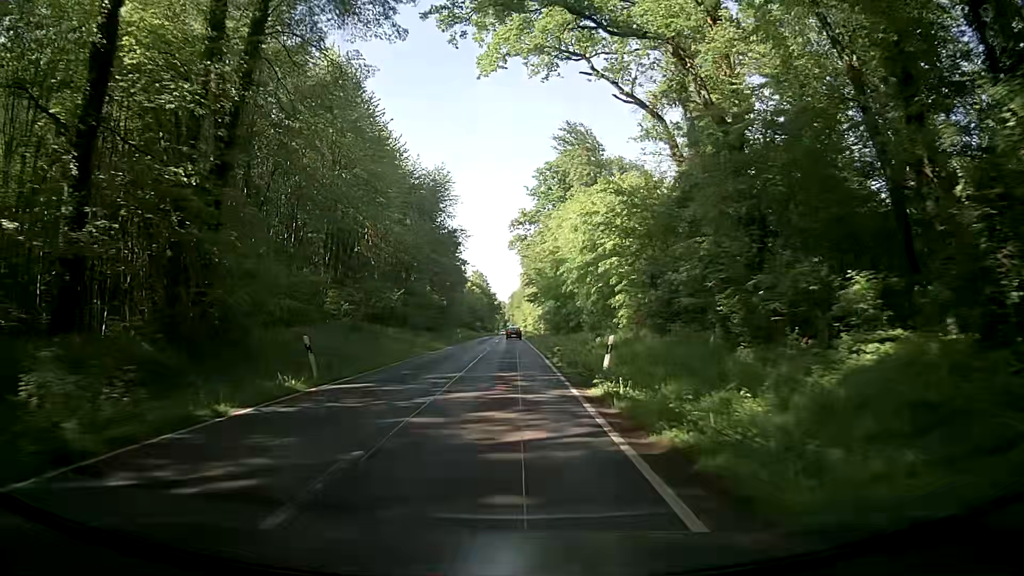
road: secondary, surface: asphalt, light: Day
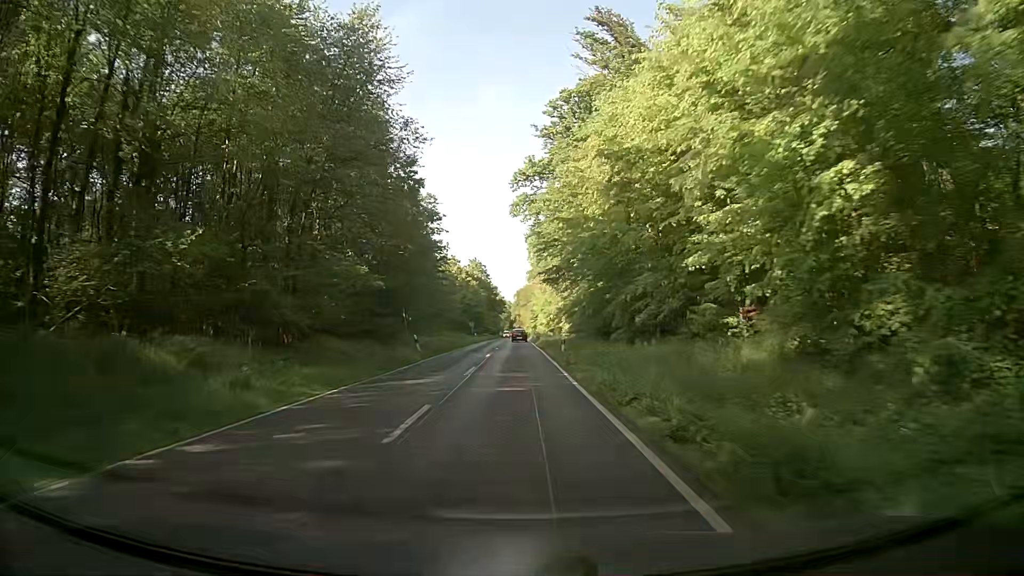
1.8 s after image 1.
(-0.3, +32.3) m; -1°
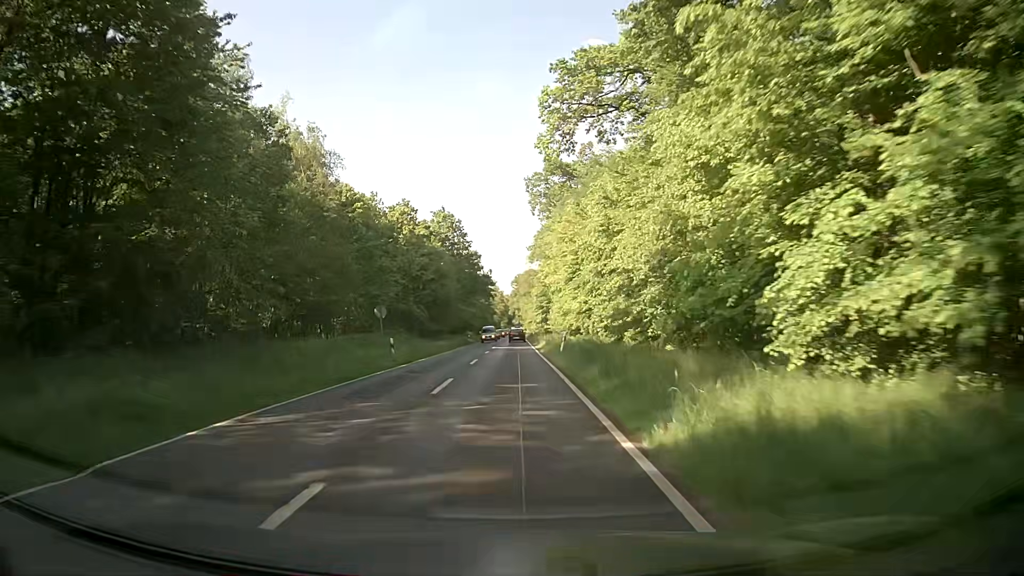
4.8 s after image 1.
(+0.5, +55.6) m; 0°
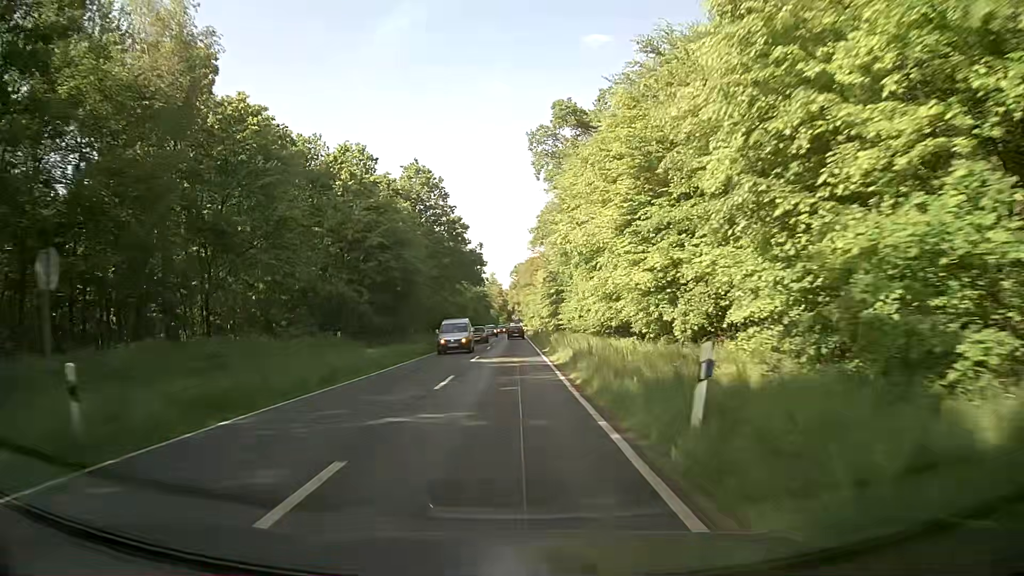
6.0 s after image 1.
(+0.1, +22.6) m; +1°
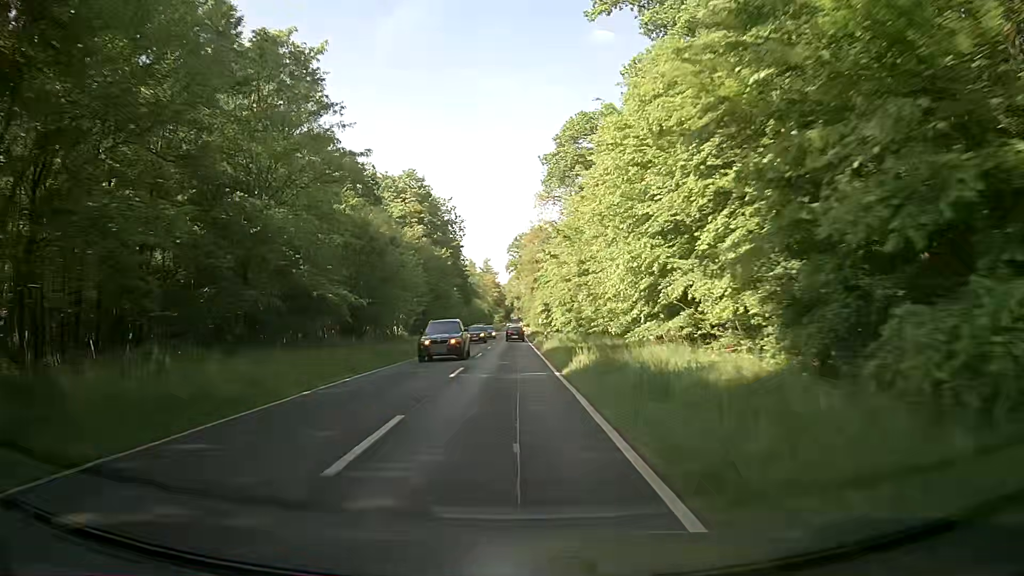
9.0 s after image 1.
(-0.6, +56.9) m; -1°
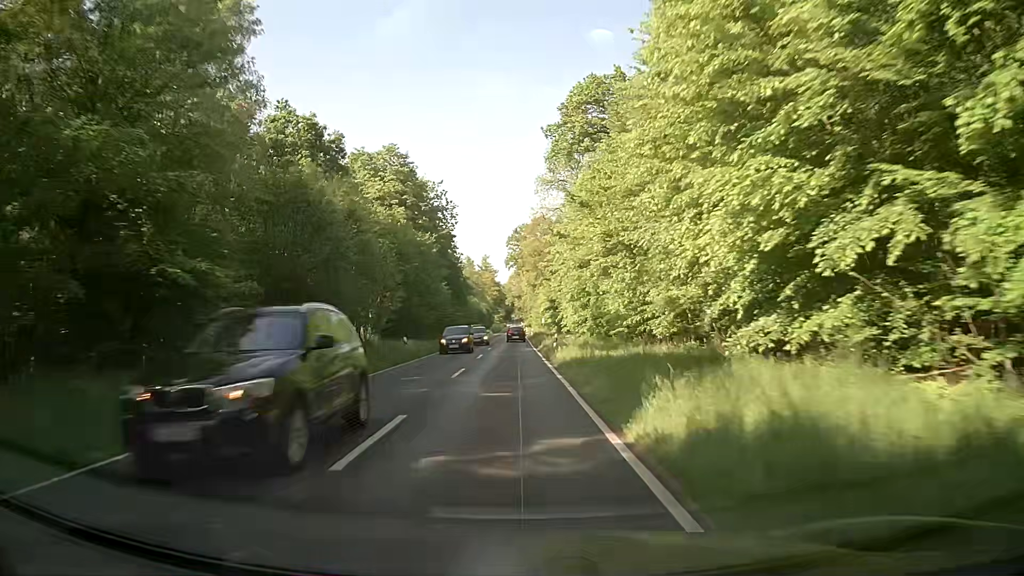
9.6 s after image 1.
(0.0, +11.4) m; 0°
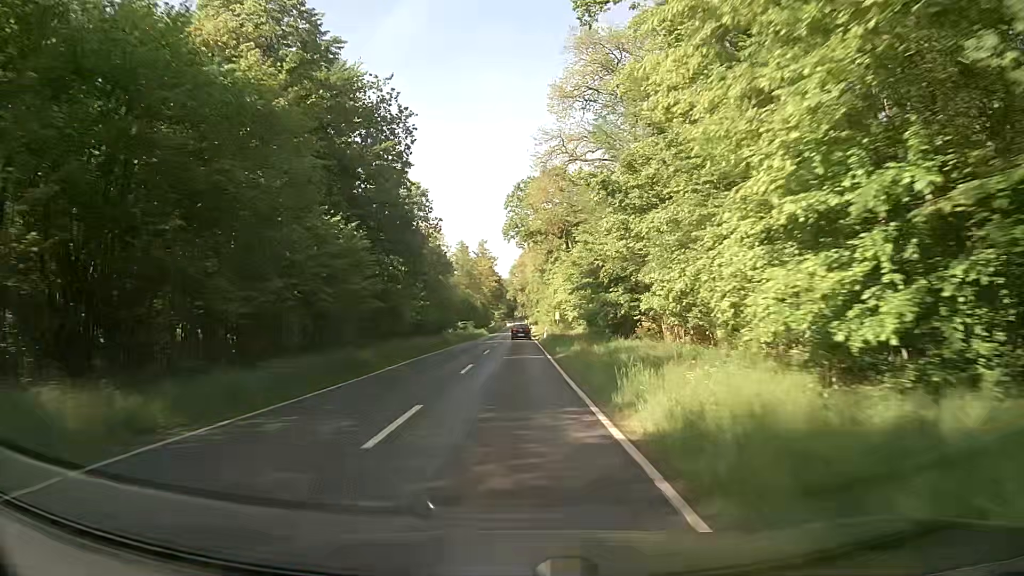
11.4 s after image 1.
(-0.1, +34.4) m; 0°
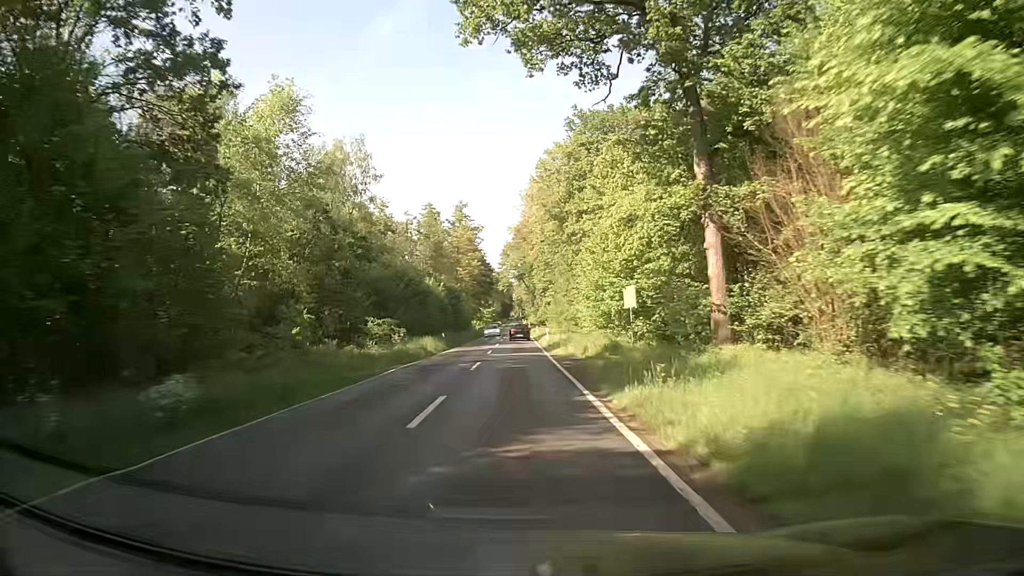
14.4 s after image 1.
(+0.2, +57.4) m; 0°
(0, +10) (0, +20) (0, +30) (0, +40) (0, +50) (0, +60) (0, +70) (0, +80) (0, +90) (0, +100) m
